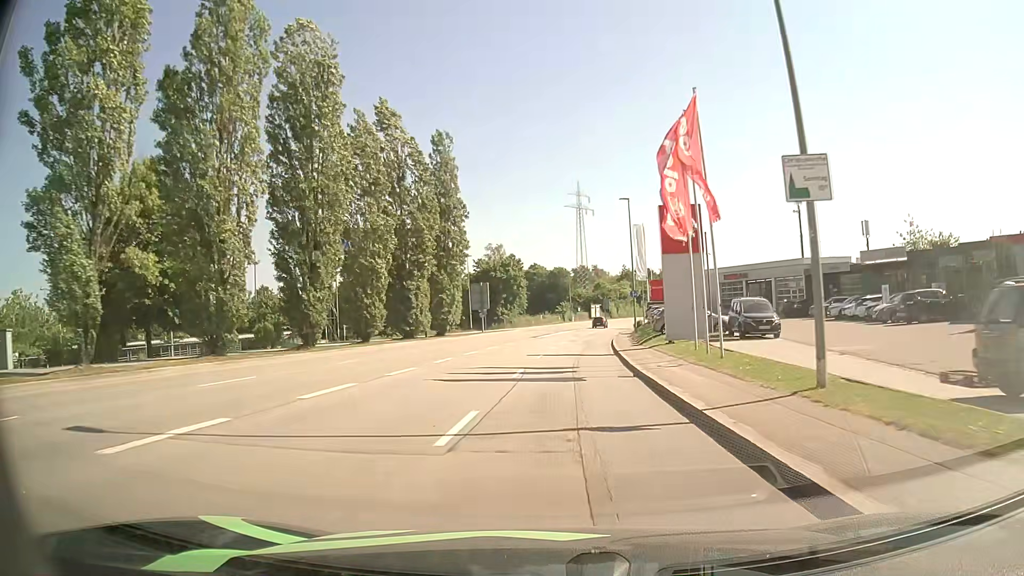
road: tertiary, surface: asphalt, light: Day
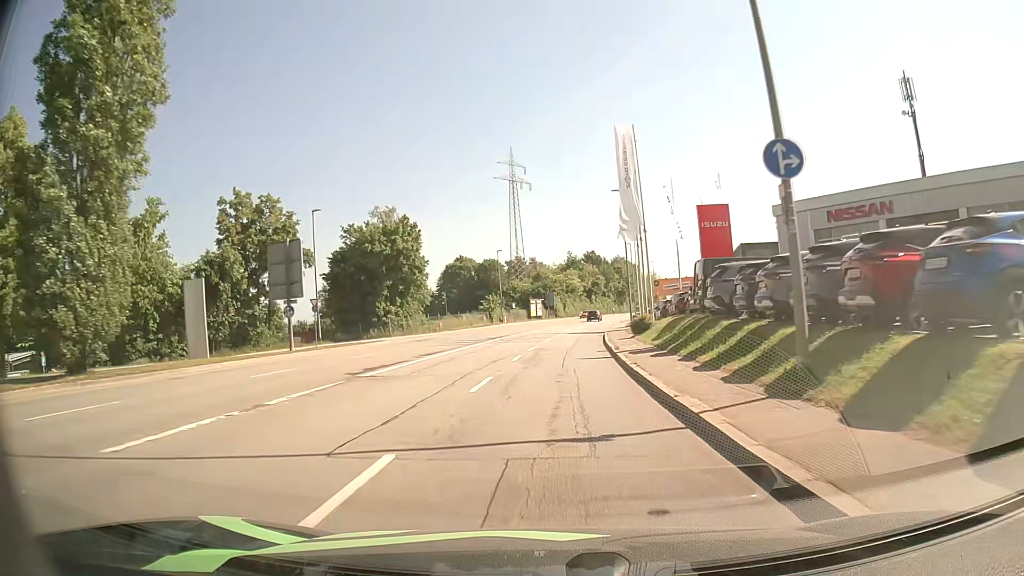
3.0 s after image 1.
(+2.2, +41.3) m; +5°
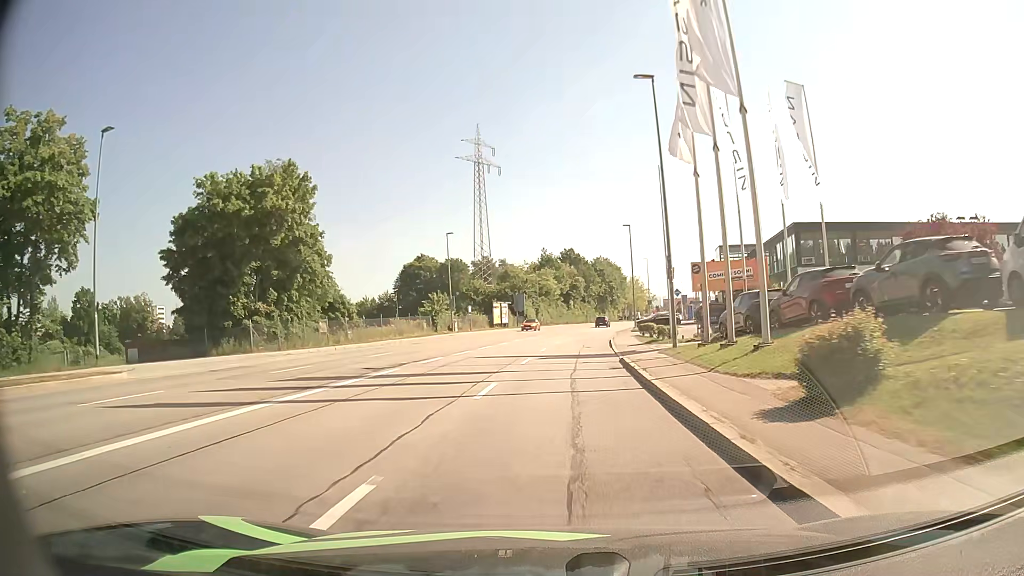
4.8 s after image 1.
(+0.7, +25.4) m; +3°
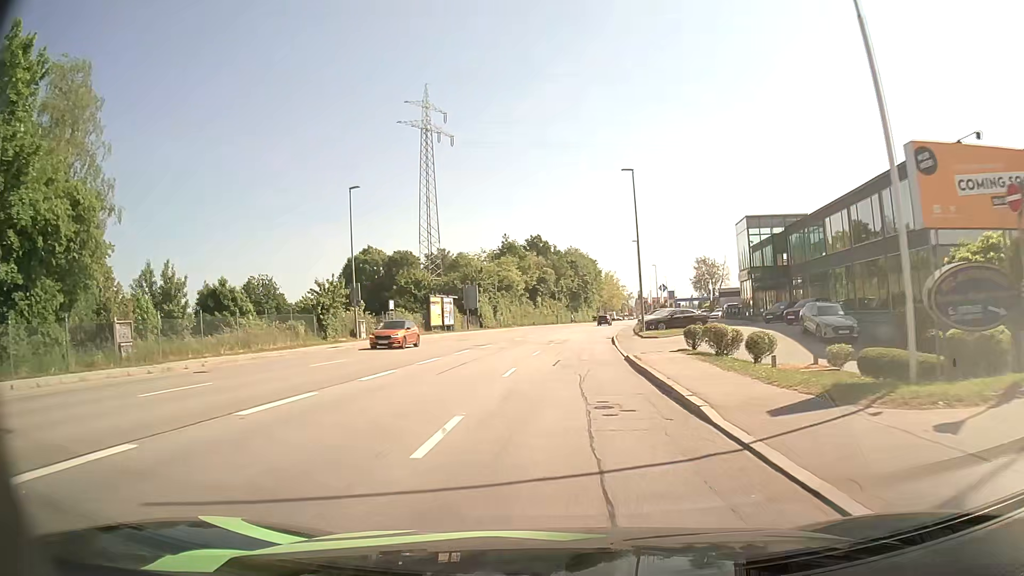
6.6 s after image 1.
(+0.5, +24.6) m; +3°
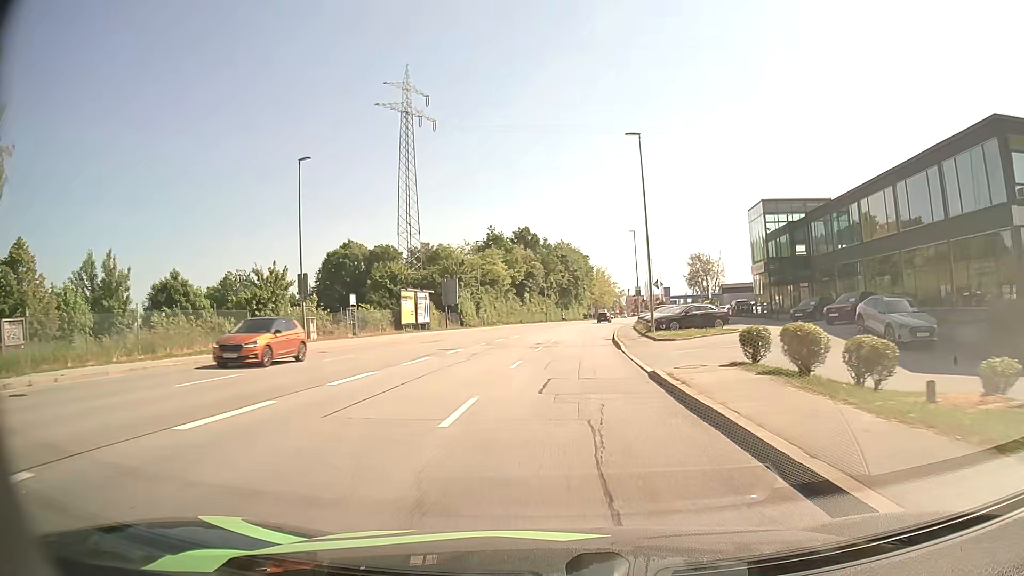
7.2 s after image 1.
(+0.1, +7.8) m; +1°
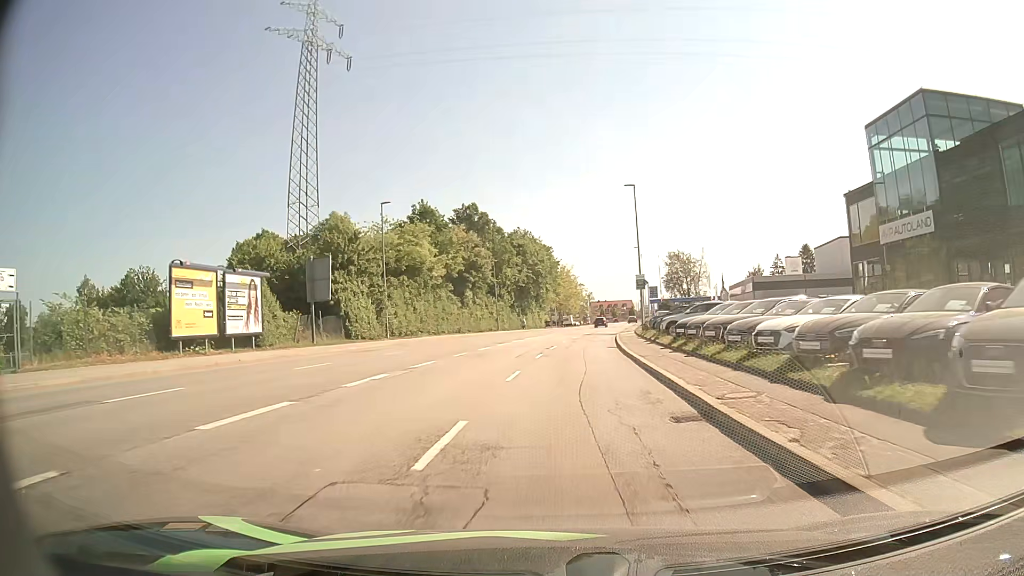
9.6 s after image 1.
(+0.8, +29.8) m; +3°
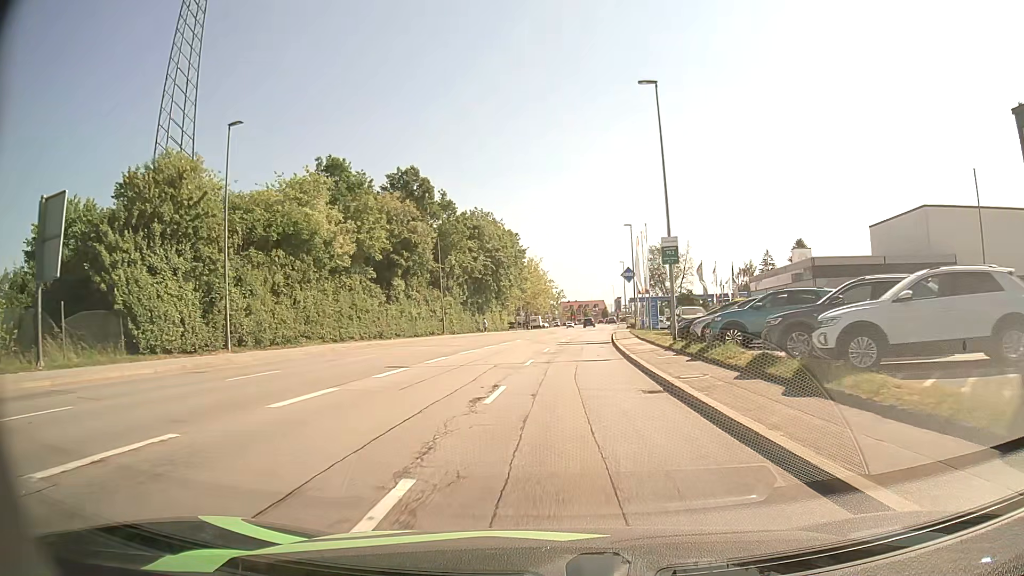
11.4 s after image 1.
(+0.5, +21.5) m; +3°
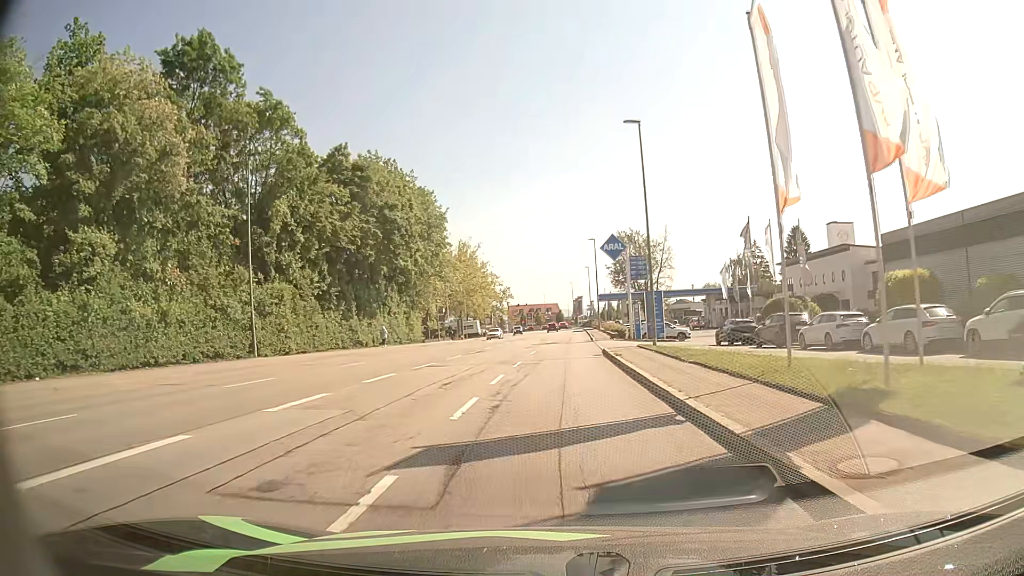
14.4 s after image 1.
(+1.5, +35.3) m; +4°
